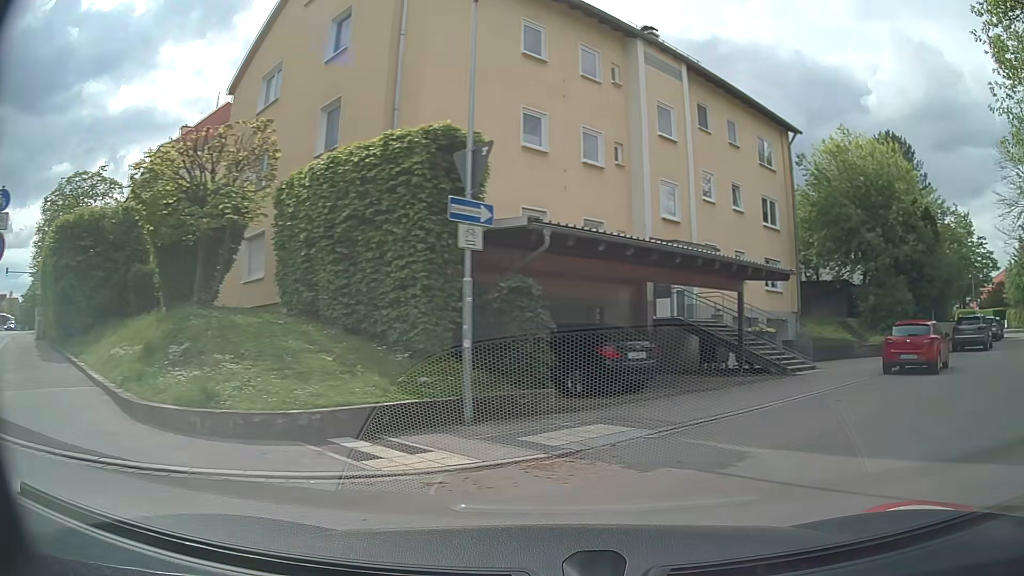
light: Day
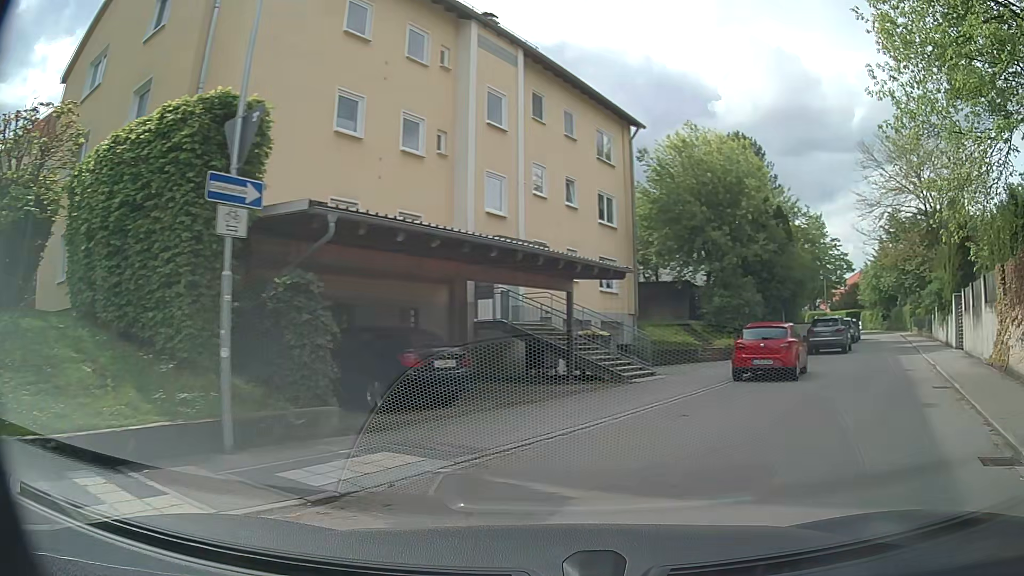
(+0.2, +1.7) m; +15°
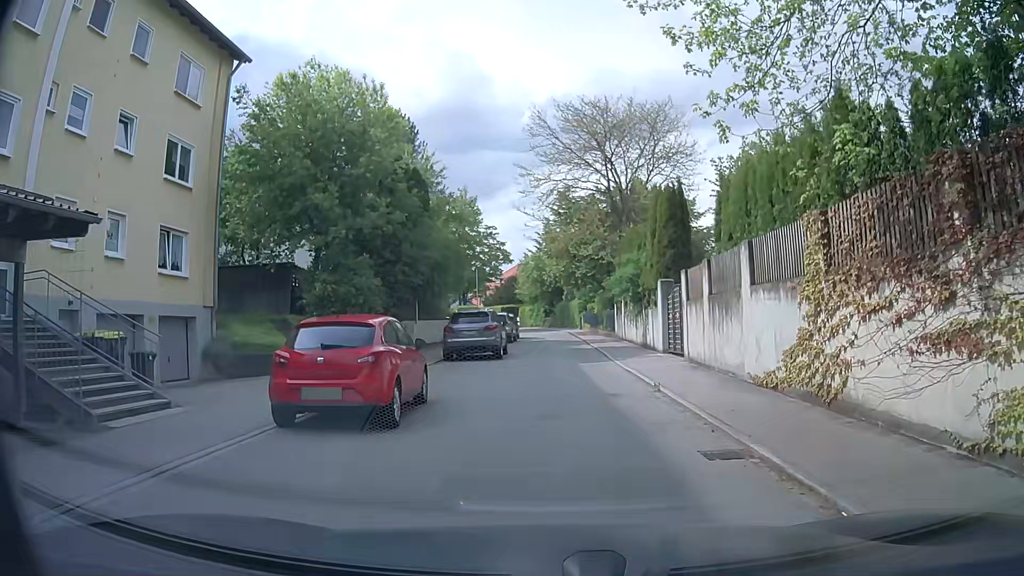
(+2.7, +7.9) m; +28°
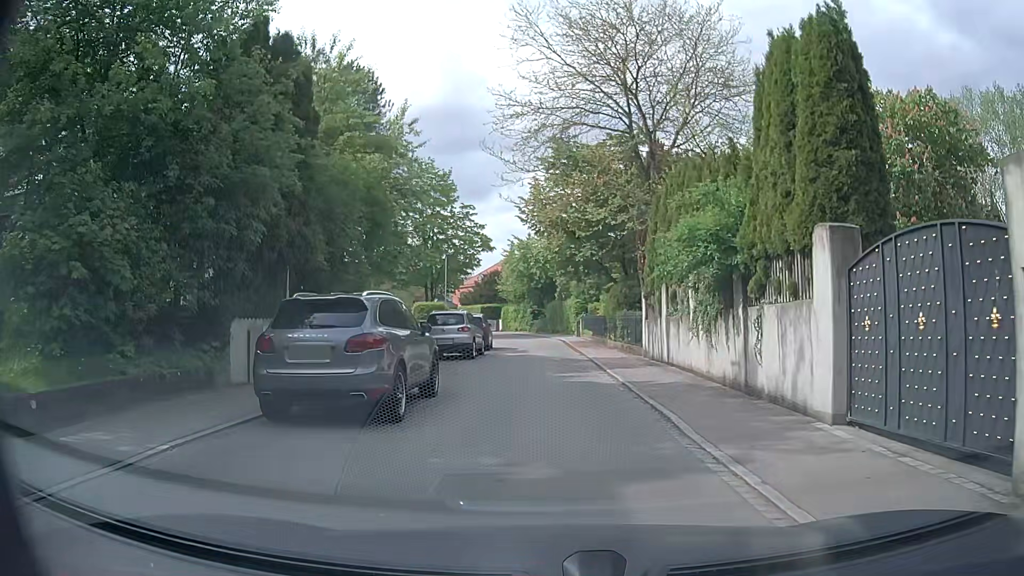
(+0.2, +14.2) m; +2°
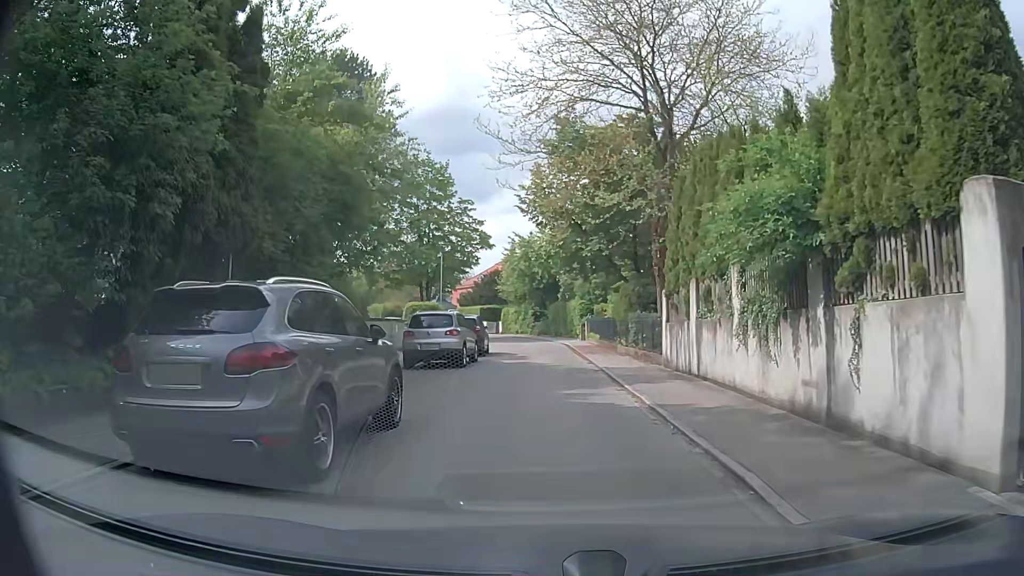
(0.0, +3.3) m; -1°
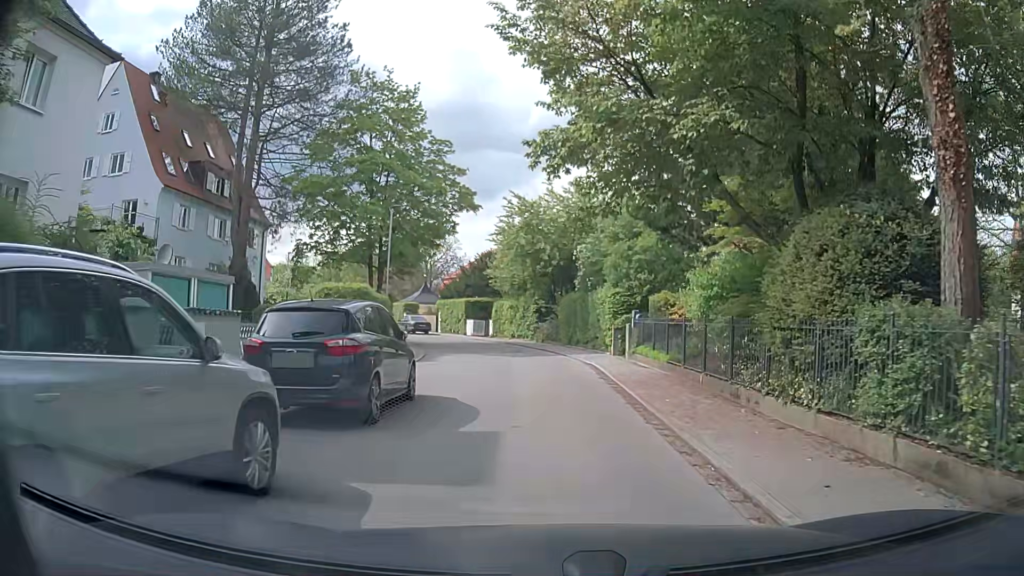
(-0.2, +17.7) m; -1°
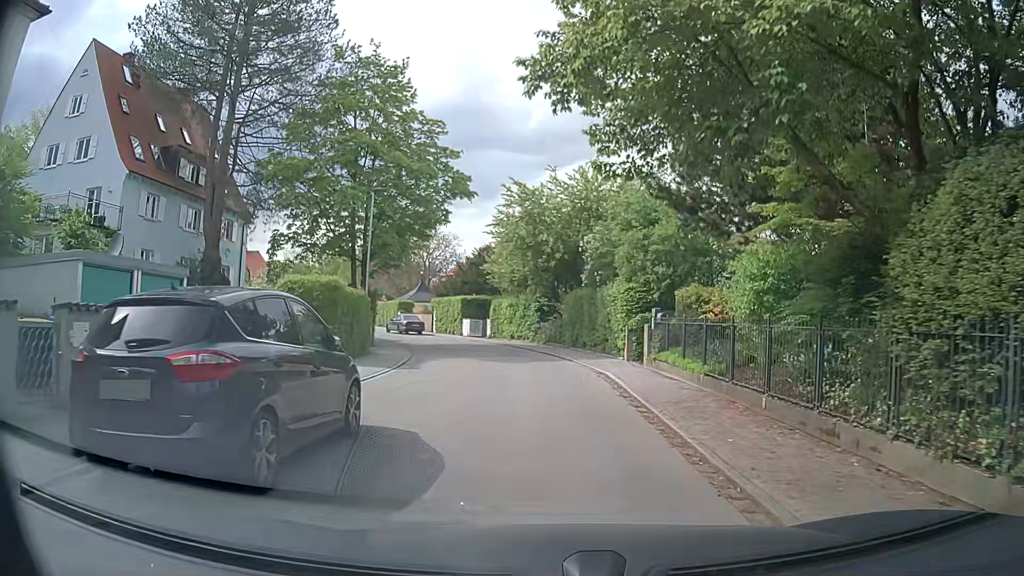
(0.0, +3.7) m; +1°
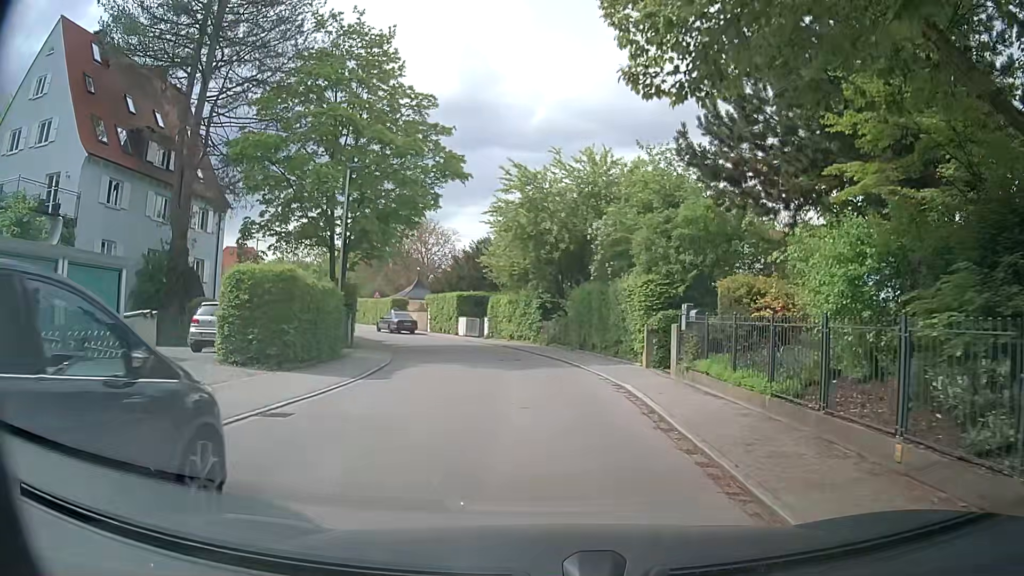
(0.0, +3.7) m; +1°
